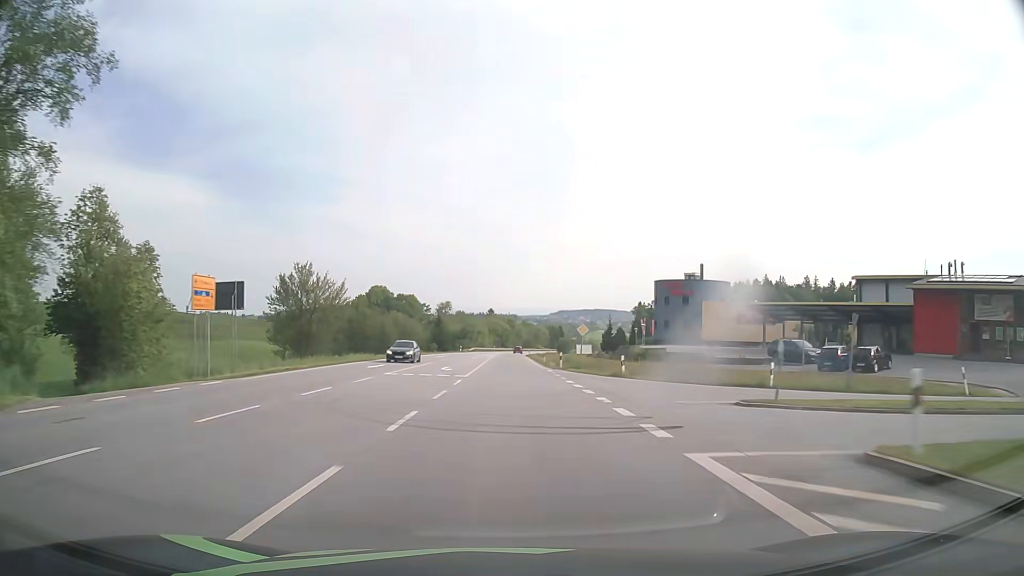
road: primary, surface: asphalt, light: Day
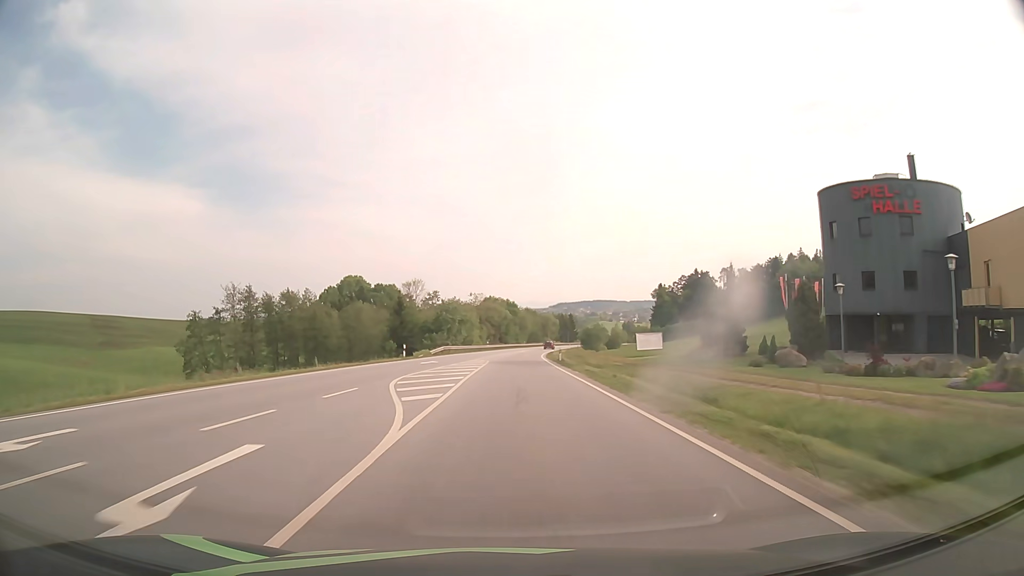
(-0.2, +60.5) m; 0°
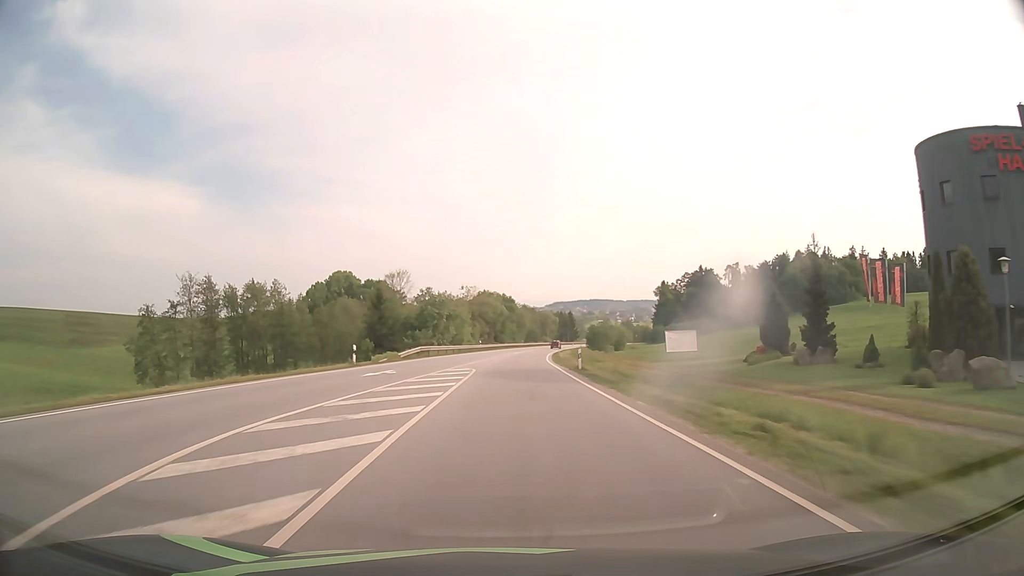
(0.0, +14.8) m; 0°
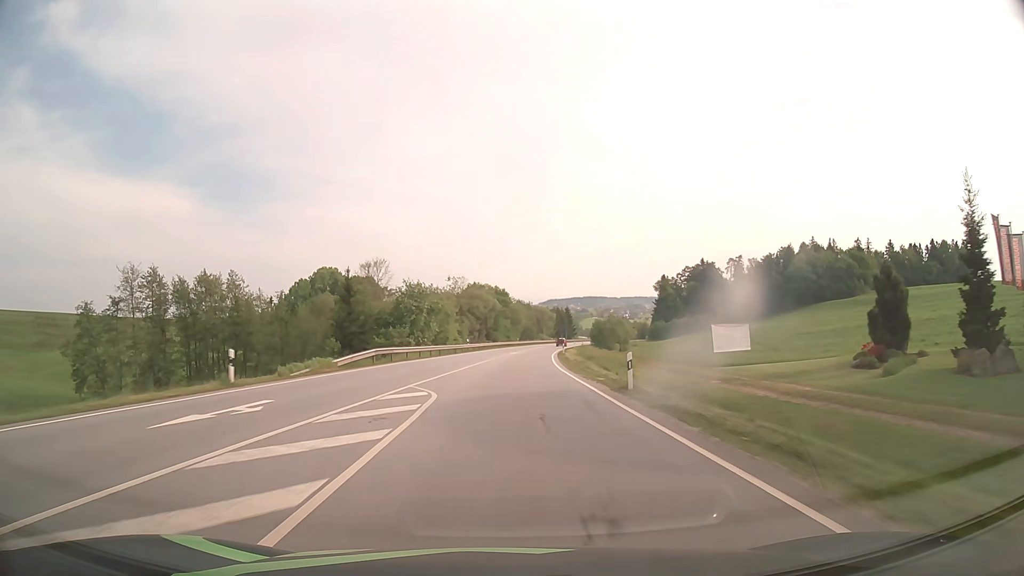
(+0.1, +14.7) m; +1°
